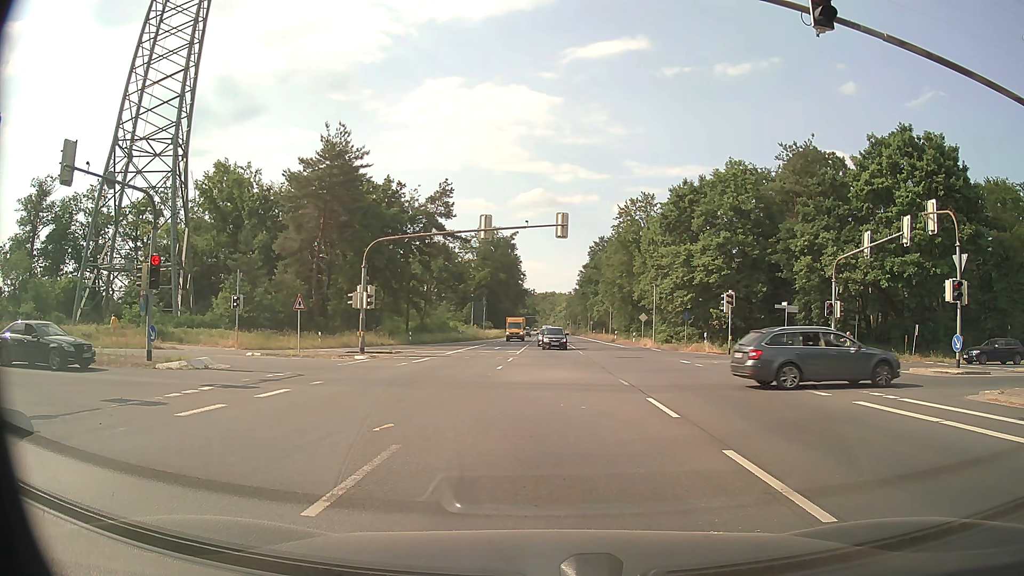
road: primary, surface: asphalt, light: Day
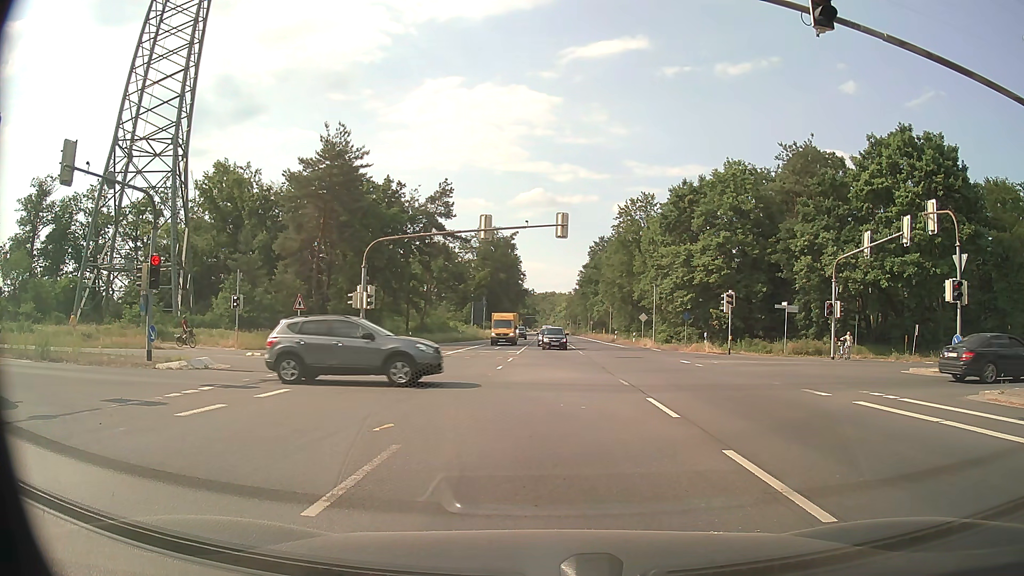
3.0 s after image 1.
(0.0, 0.0) m; 0°
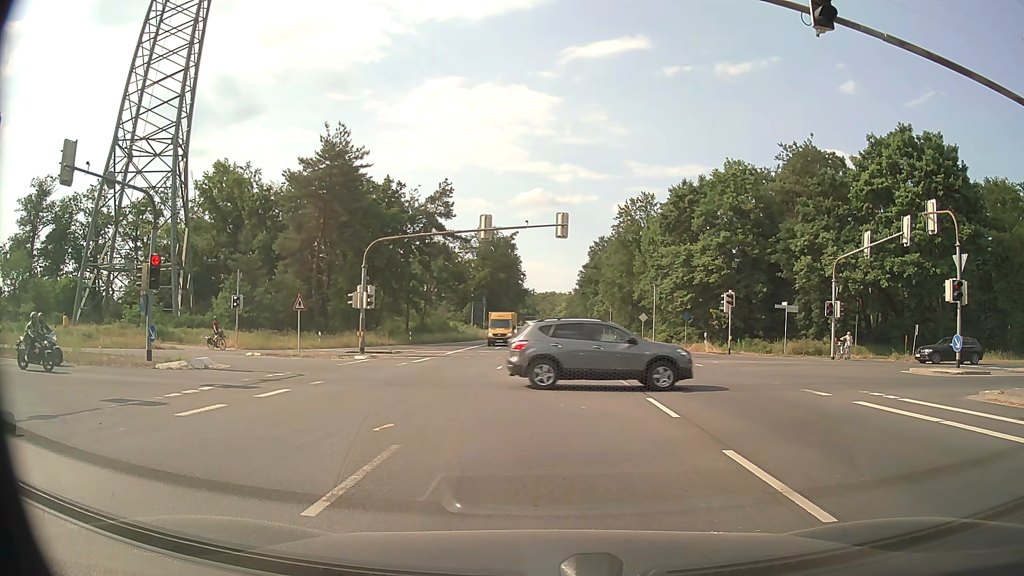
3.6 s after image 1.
(0.0, 0.0) m; 0°
